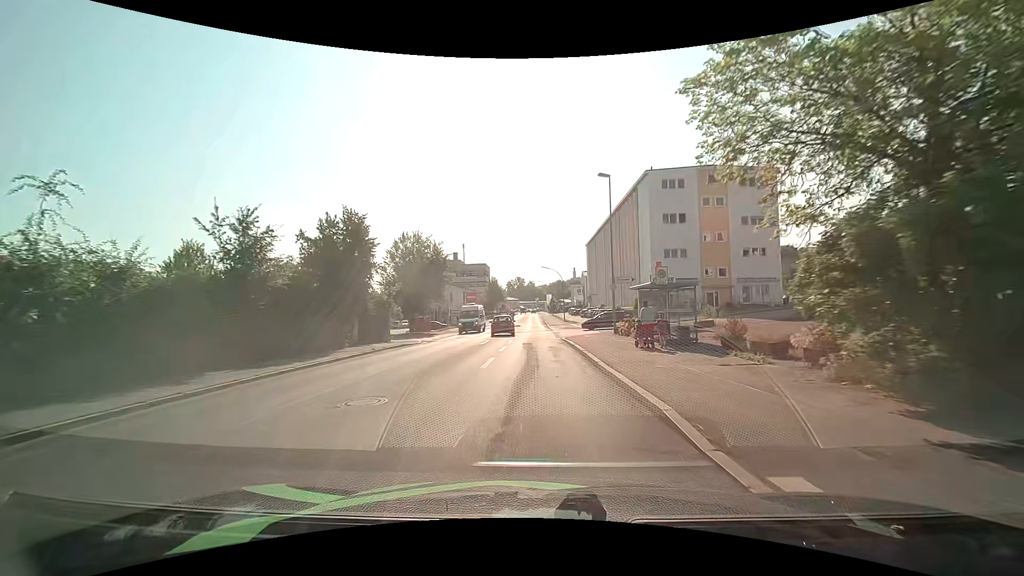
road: tertiary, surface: asphalt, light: Day
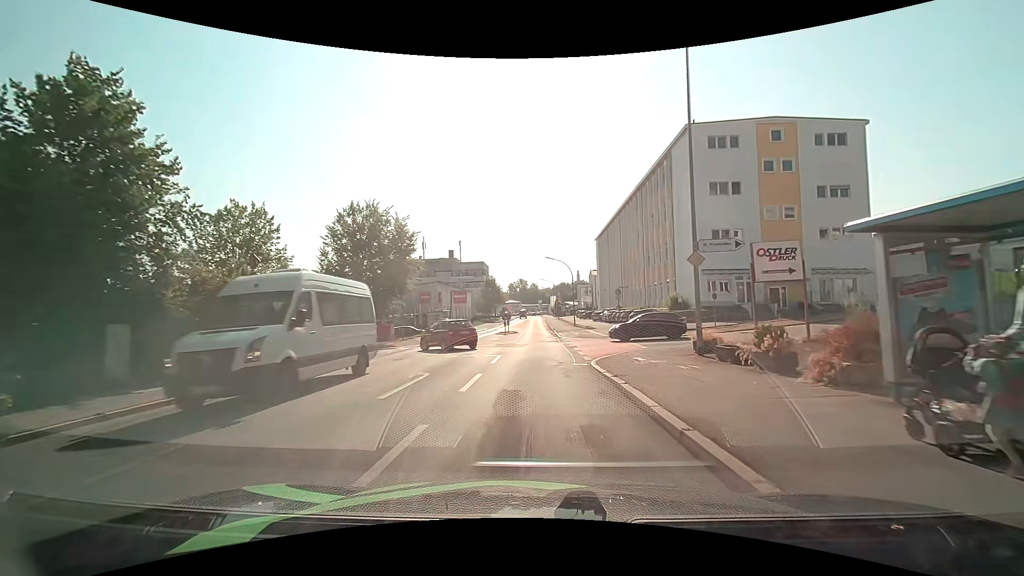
(0.0, +16.2) m; -1°
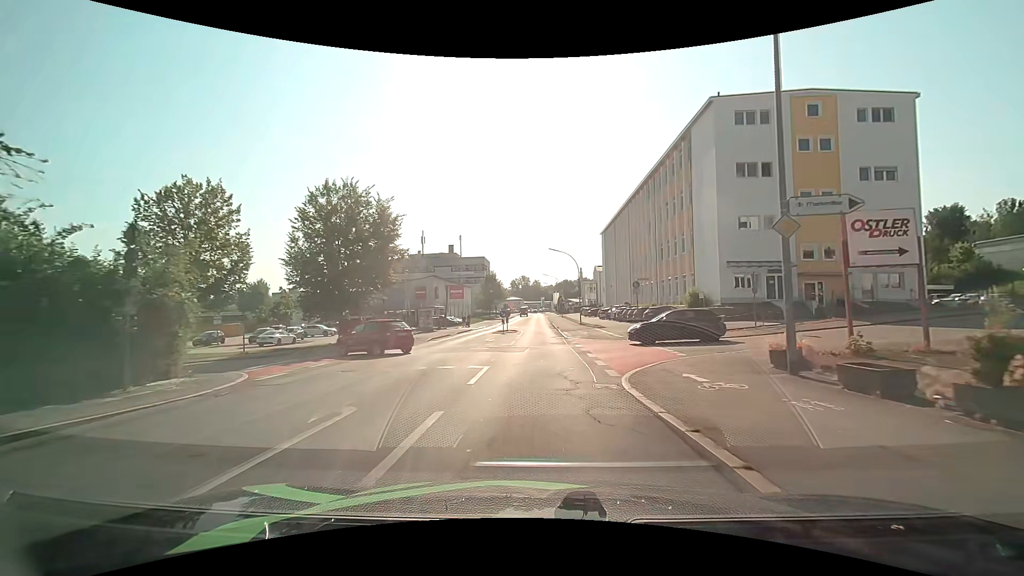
(0.0, +5.4) m; 0°
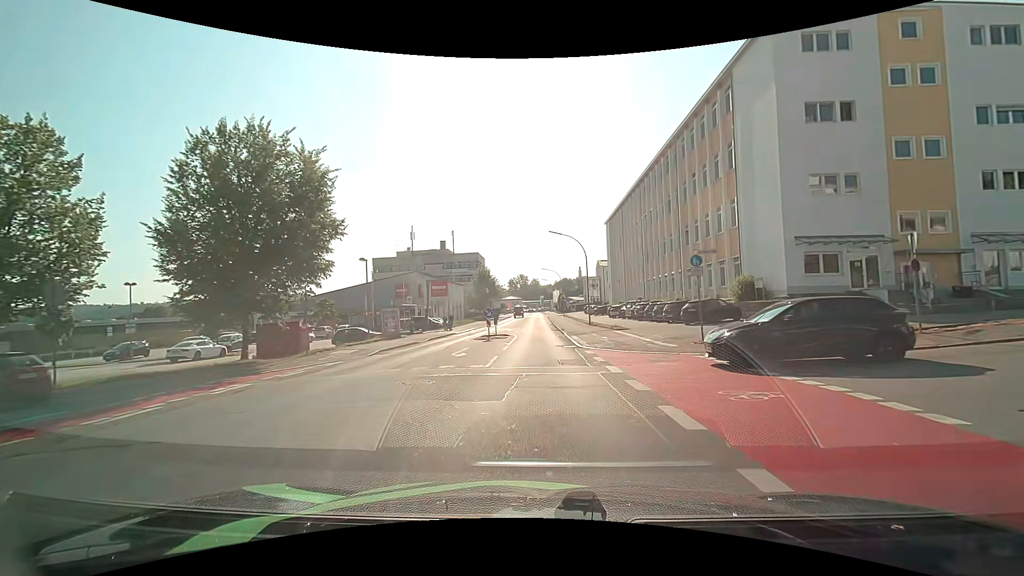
(0.0, +11.2) m; 0°
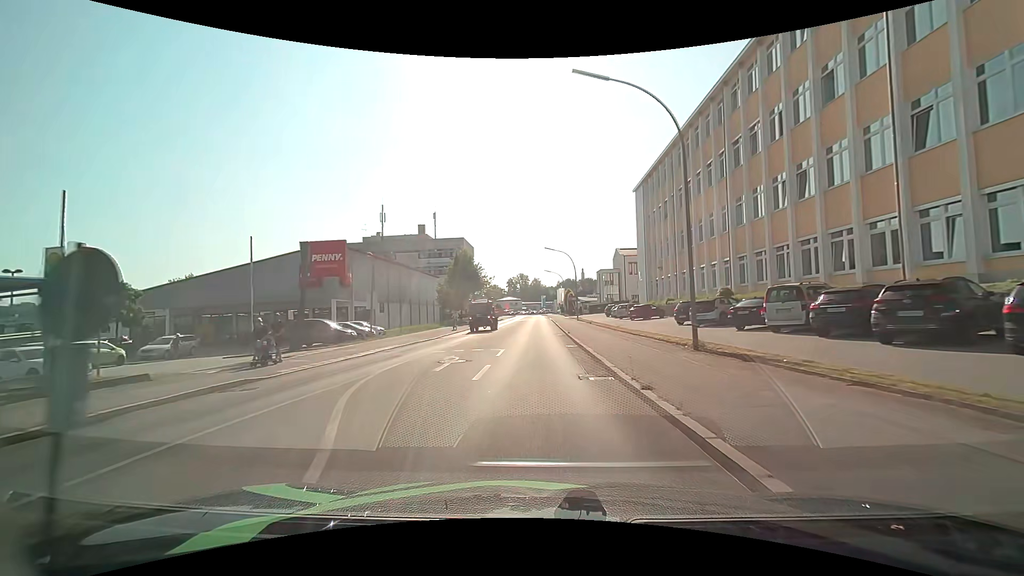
(+0.1, +31.0) m; 0°
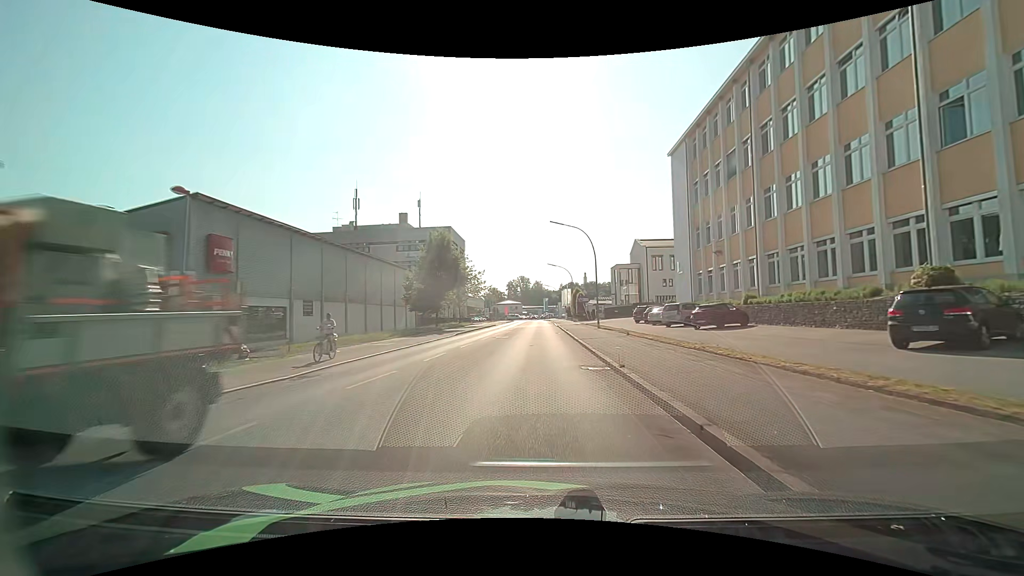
(-0.1, +19.3) m; -1°
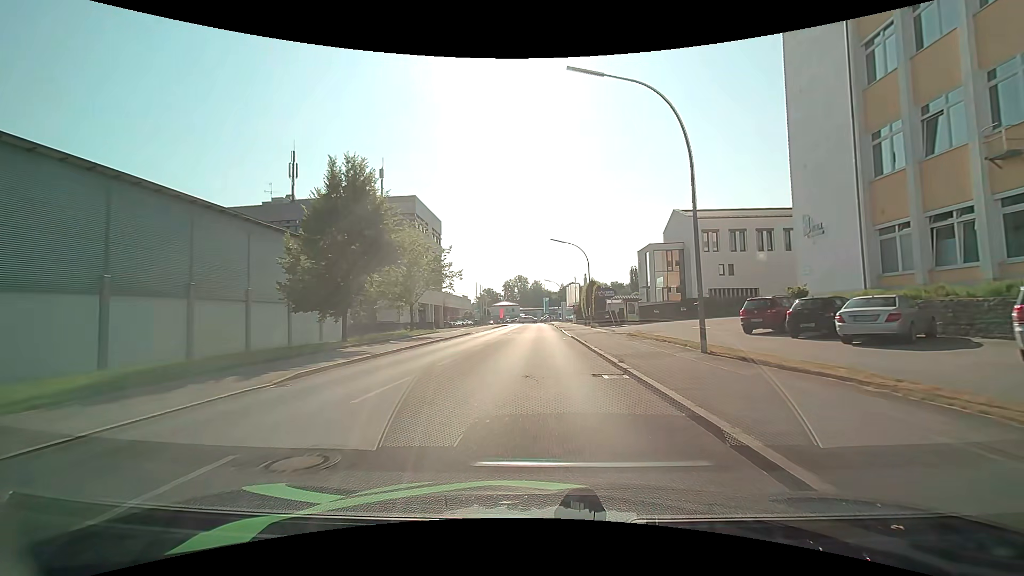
(+0.3, +26.2) m; +1°
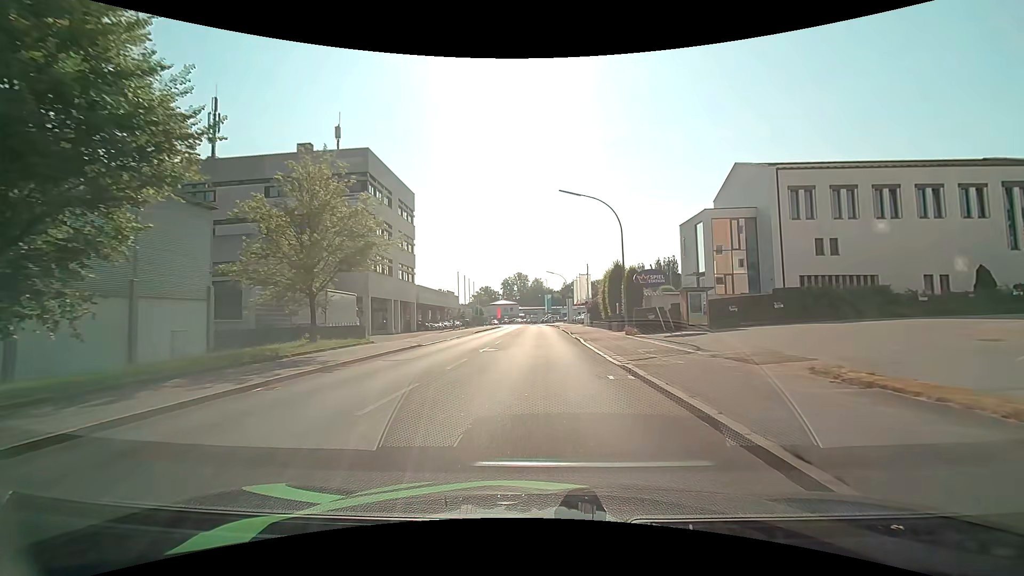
(-0.1, +19.3) m; 0°
(0, +10) (0, +20) (0, +30) (0, +40) (0, +50) (0, +60) (0, +70) (0, +80) (-1, +90) (-1, +100) m
